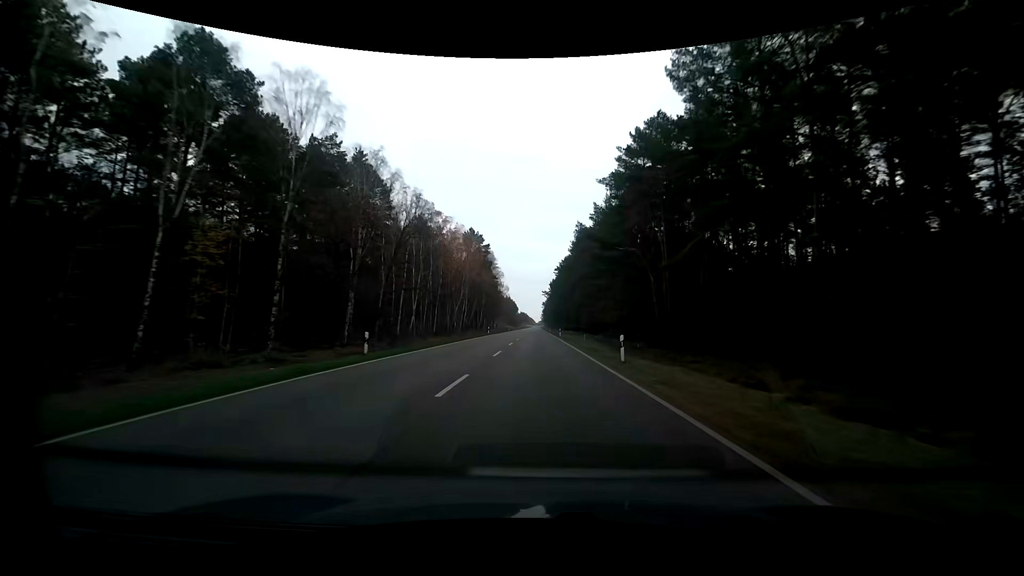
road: primary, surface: asphalt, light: Day
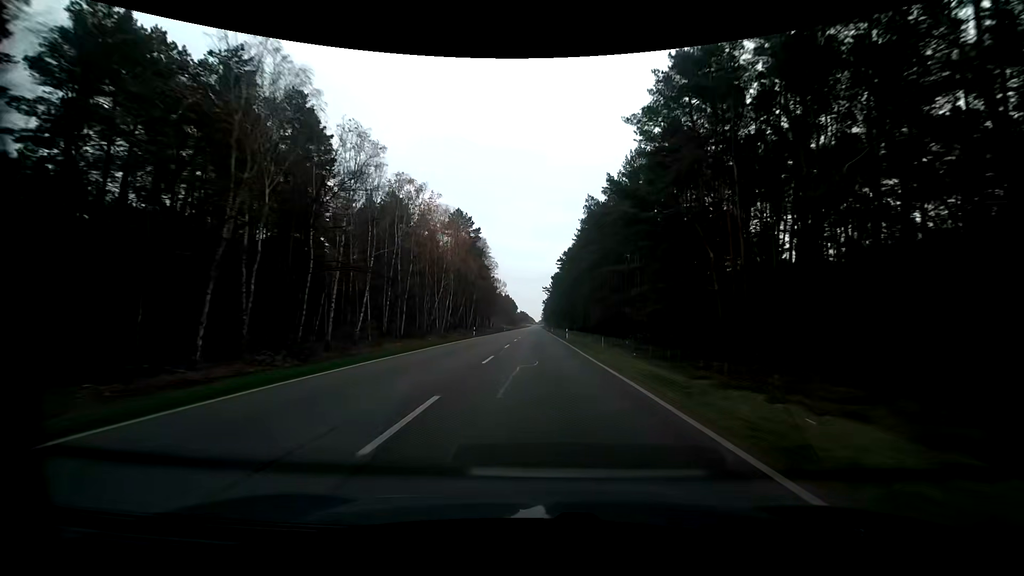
(0.0, +15.8) m; 0°
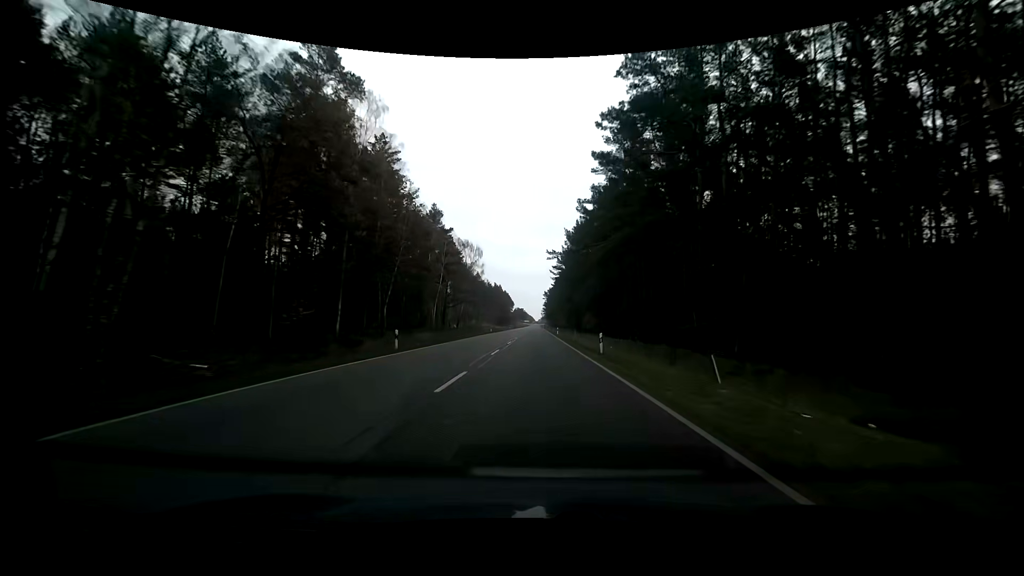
(-0.1, +79.4) m; 0°
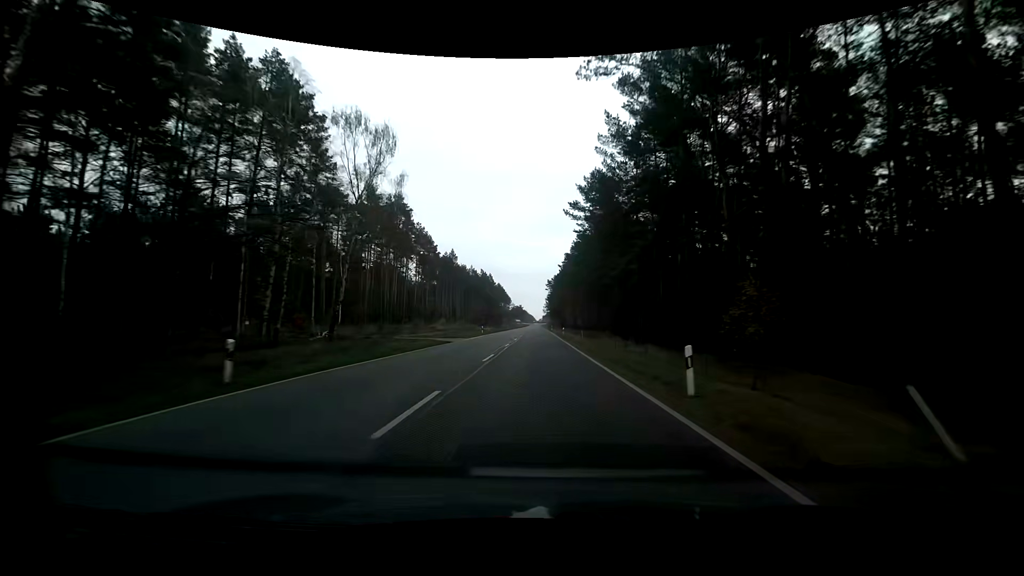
(0.0, +63.7) m; 0°
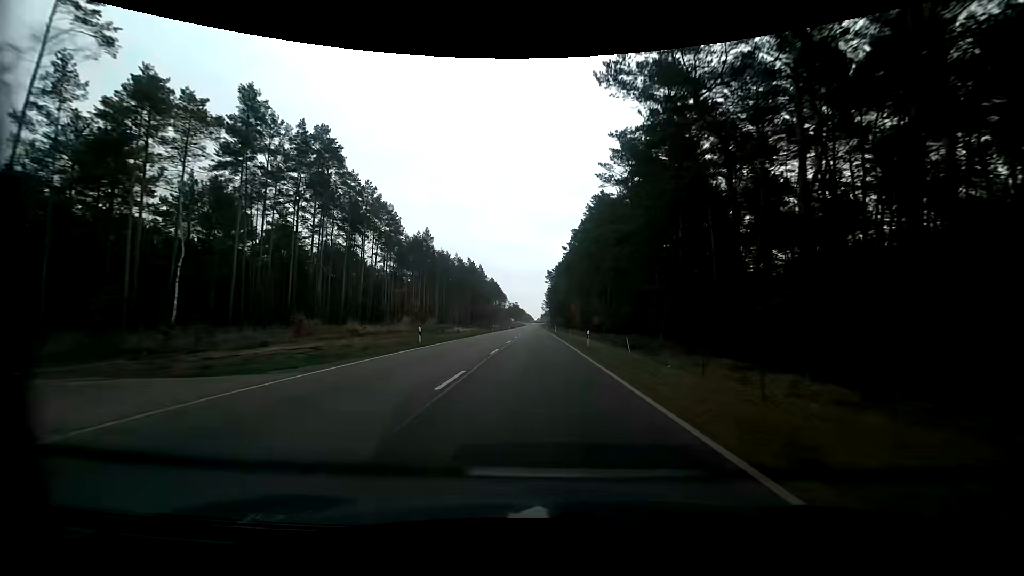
(+0.1, +31.9) m; 0°
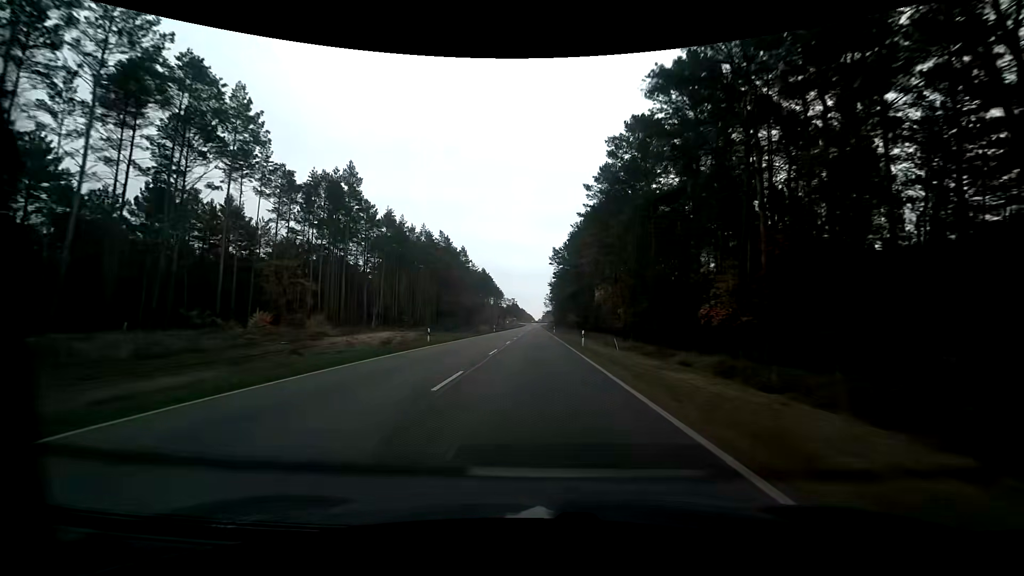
(+0.1, +47.8) m; 0°
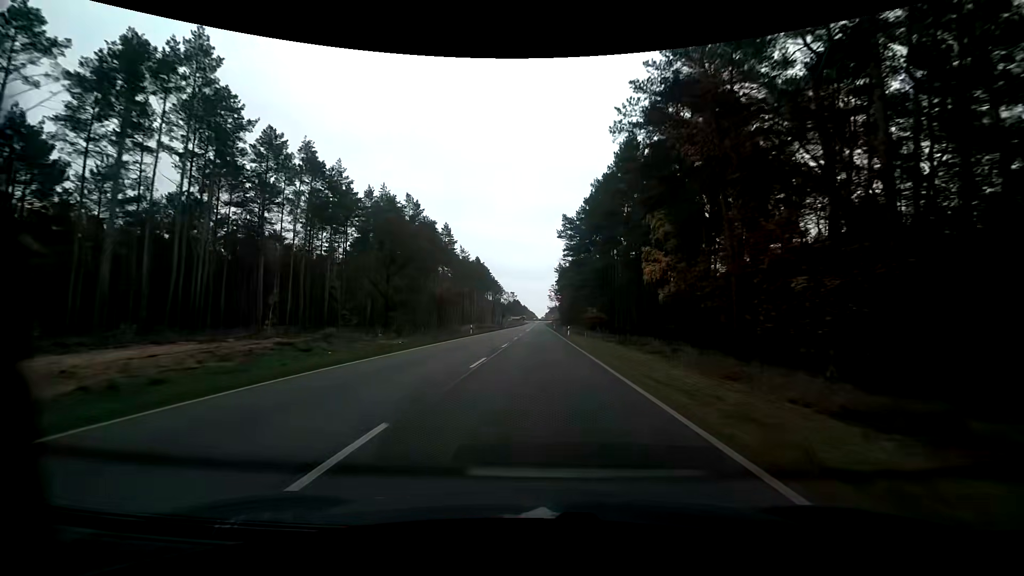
(0.0, +31.3) m; 0°
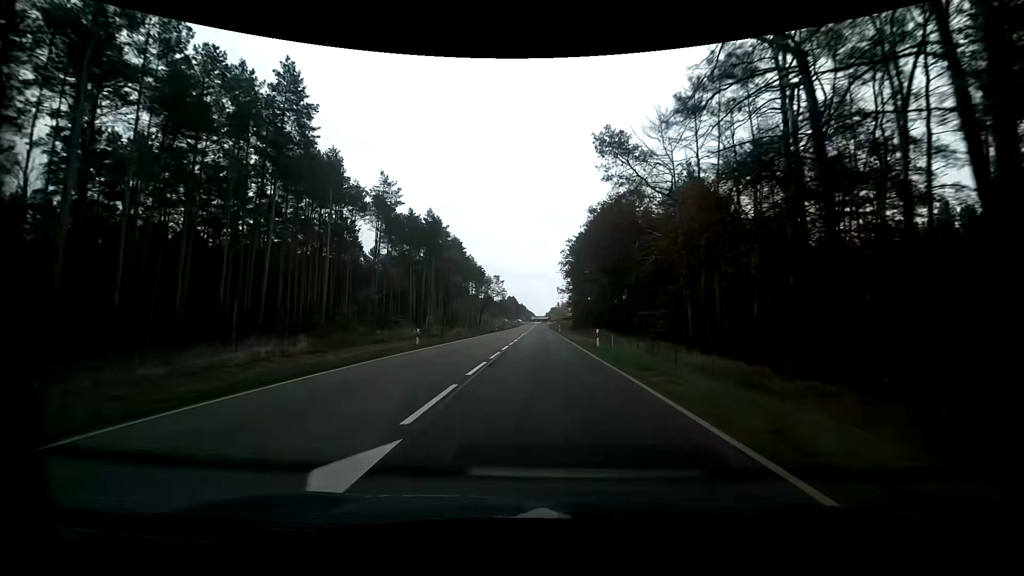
(-0.1, +73.3) m; -1°
(0, +10) (0, +20) (0, +30) (0, +40) (0, +50) (+1, +60) (+1, +70) (+1, +80) (+1, +90) (+1, +100) m
